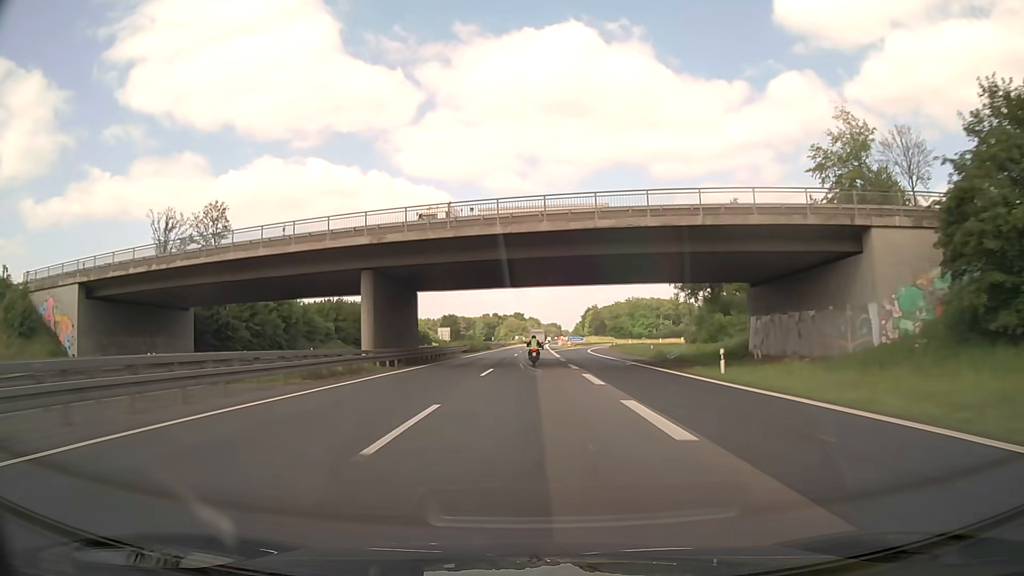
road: motorway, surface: asphalt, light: Day
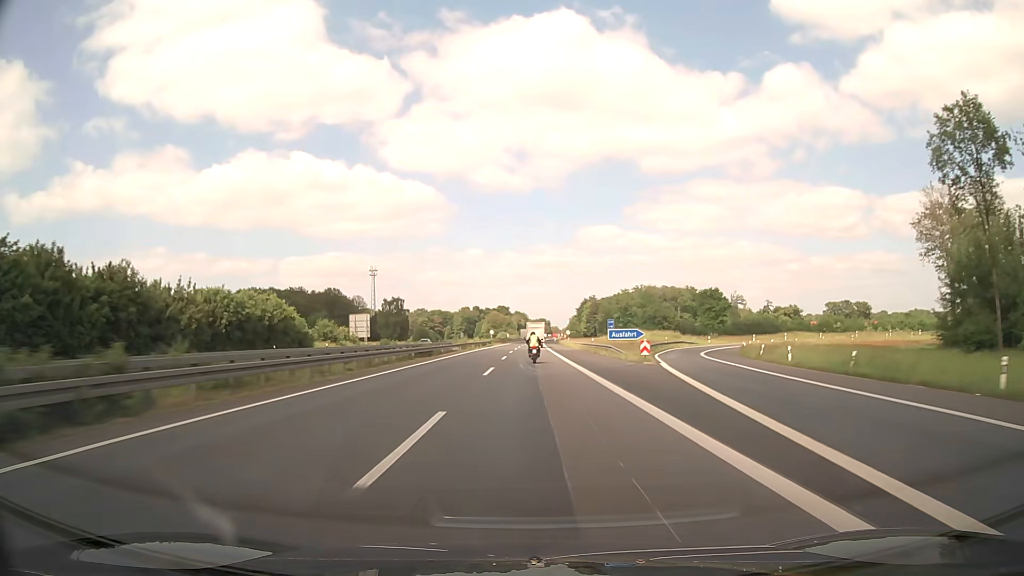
(+0.3, +91.7) m; +1°
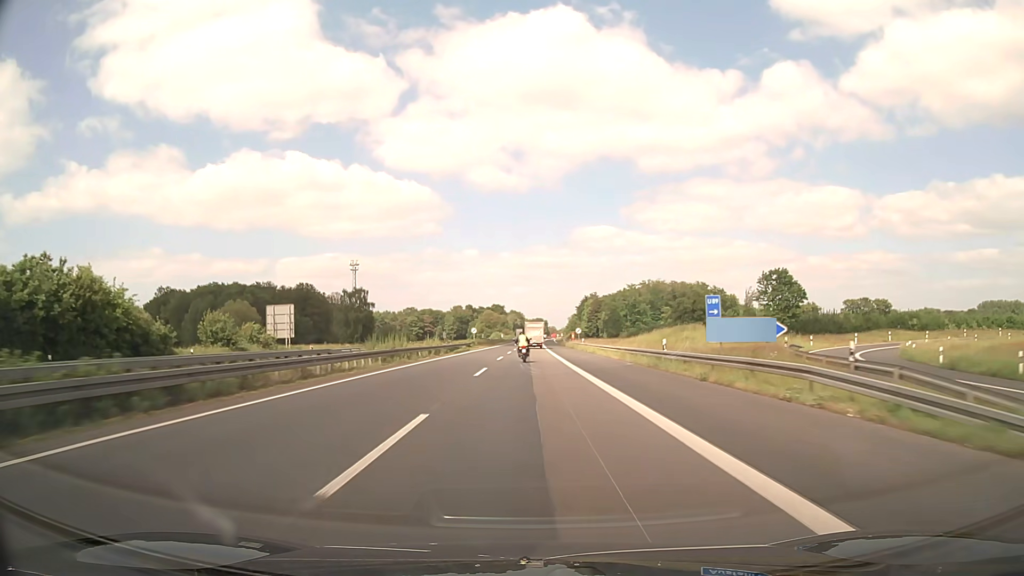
(+0.1, +36.4) m; 0°
(0, +10) (0, +20) (0, +30) (0, +40) (0, +50) (0, +60) (0, +70) (0, +80) (0, +90) (+1, +100) m
